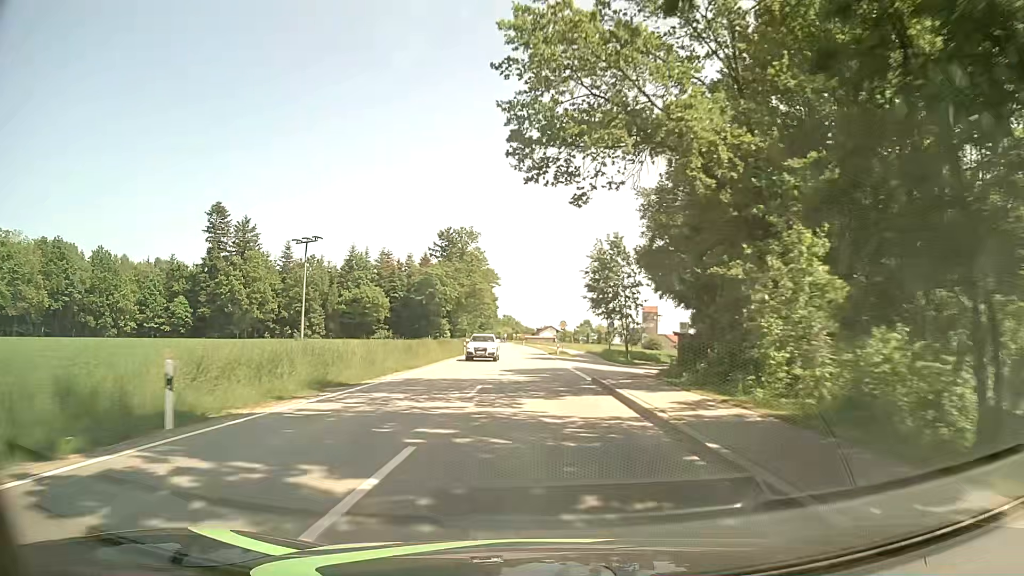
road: tertiary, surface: asphalt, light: Day
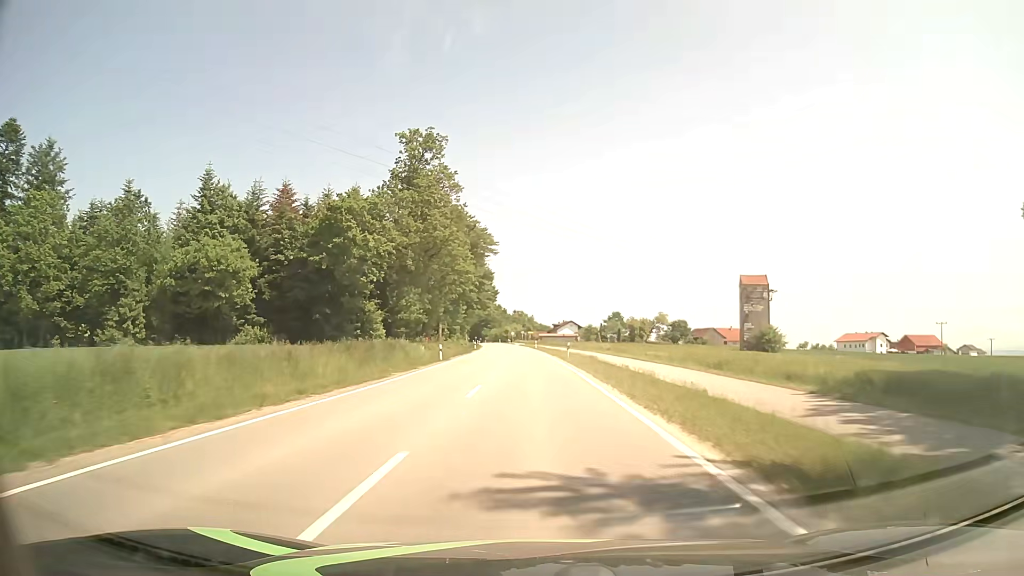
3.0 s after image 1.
(-0.7, +59.8) m; -1°
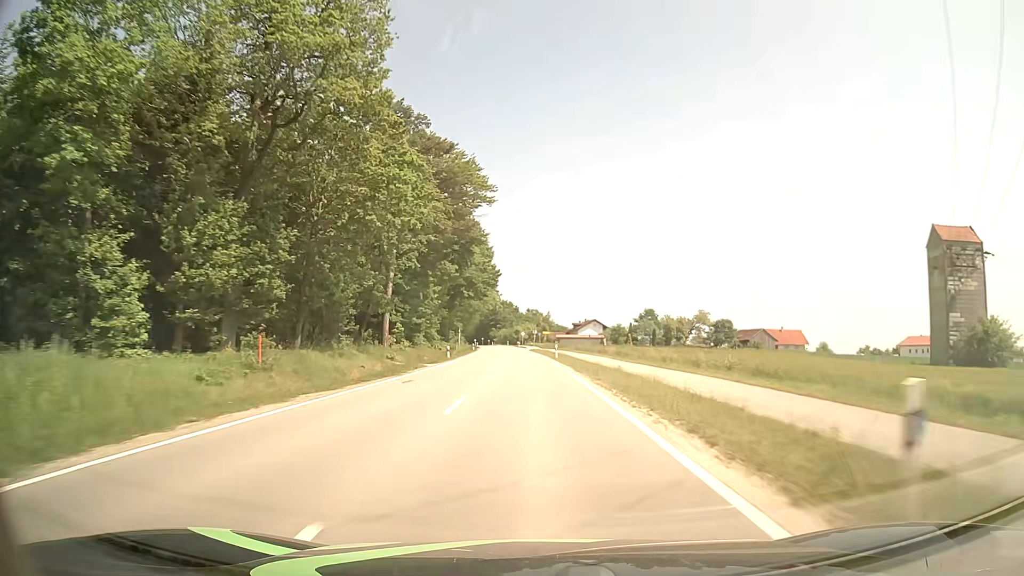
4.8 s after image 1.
(-0.5, +39.2) m; -2°
(0, +10) (0, +20) (0, +30) (-1, +40) (-1, +50) (-1, +60) (-2, +70) (-2, +80) (-3, +90) (-3, +100) m
